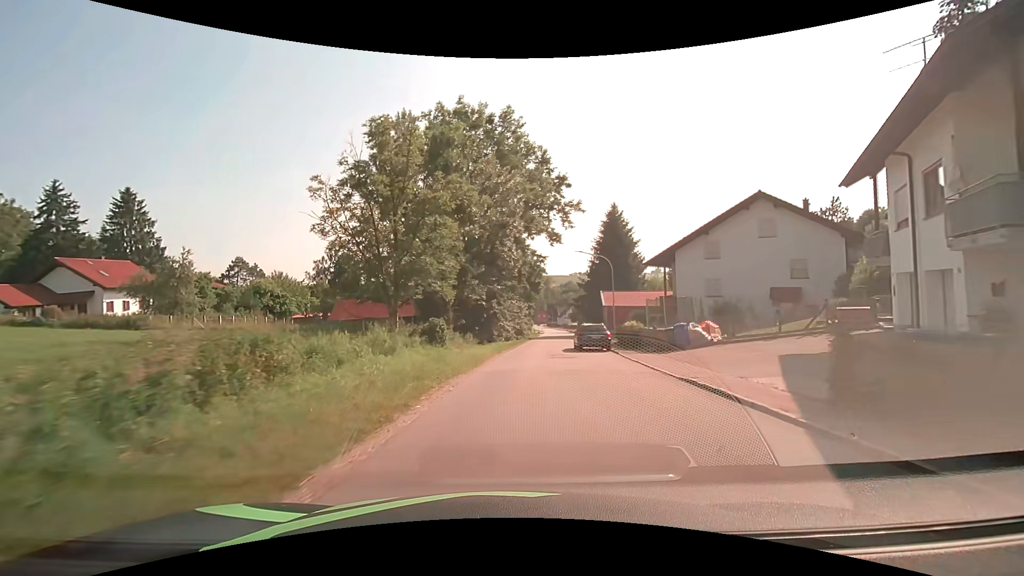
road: tertiary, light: Day
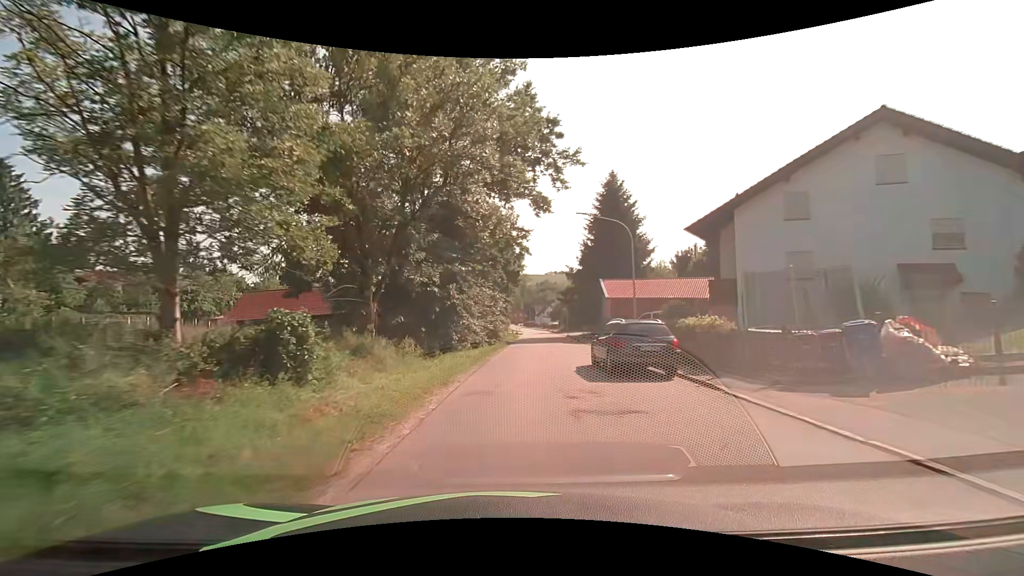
(+0.4, +13.7) m; +3°
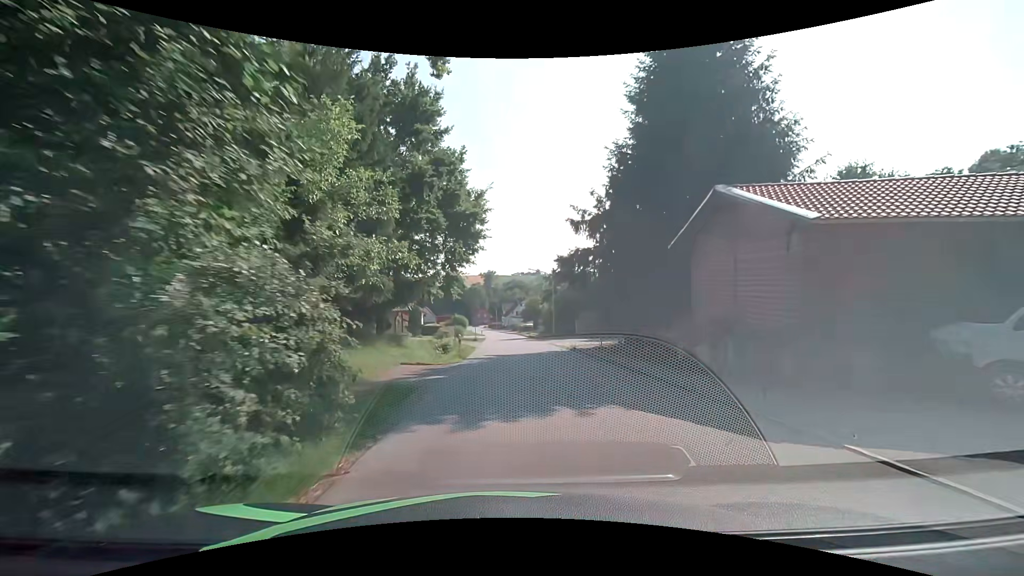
(+1.3, +29.4) m; +4°
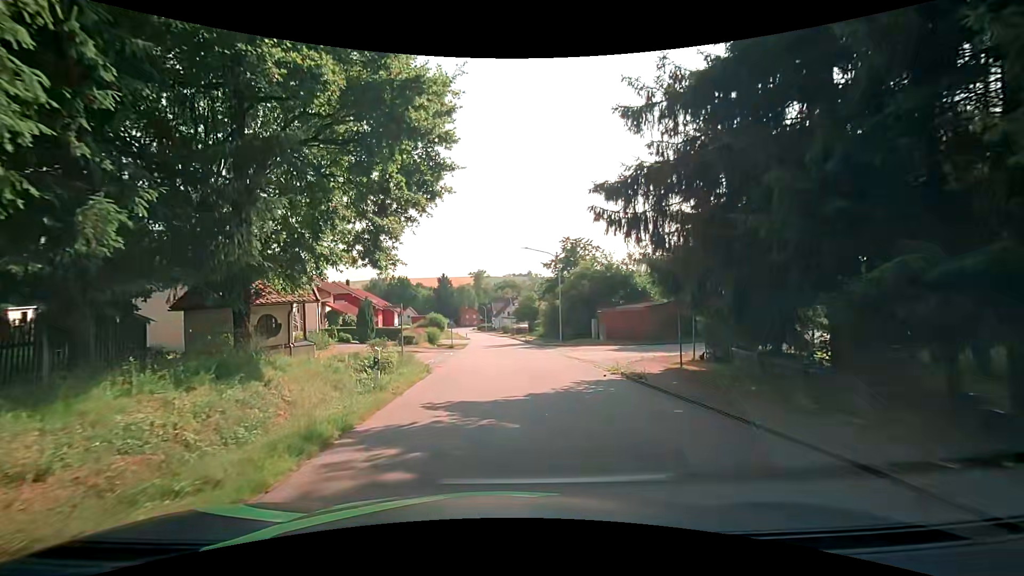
(+0.2, +14.9) m; +1°
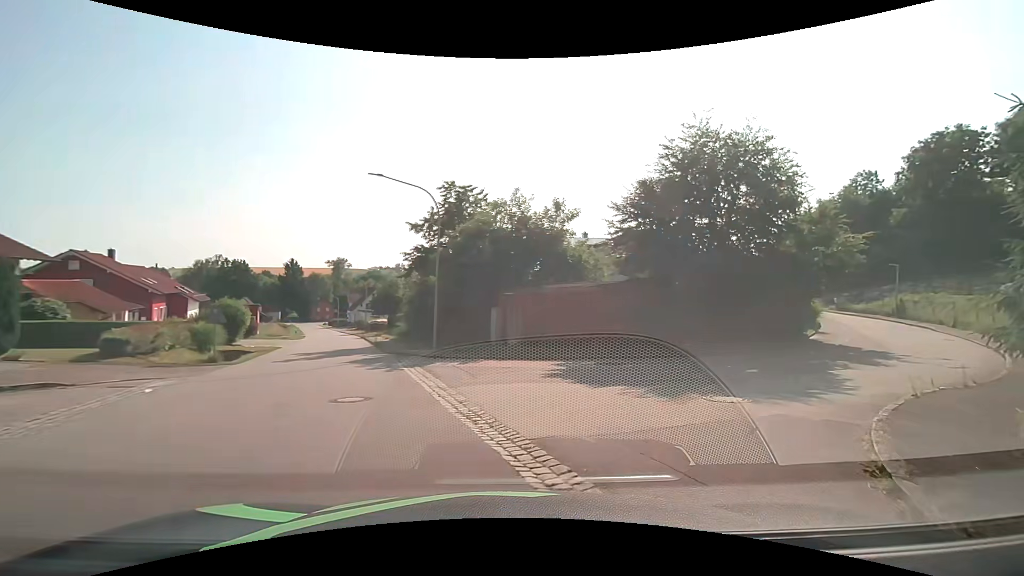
(+0.8, +16.7) m; +14°
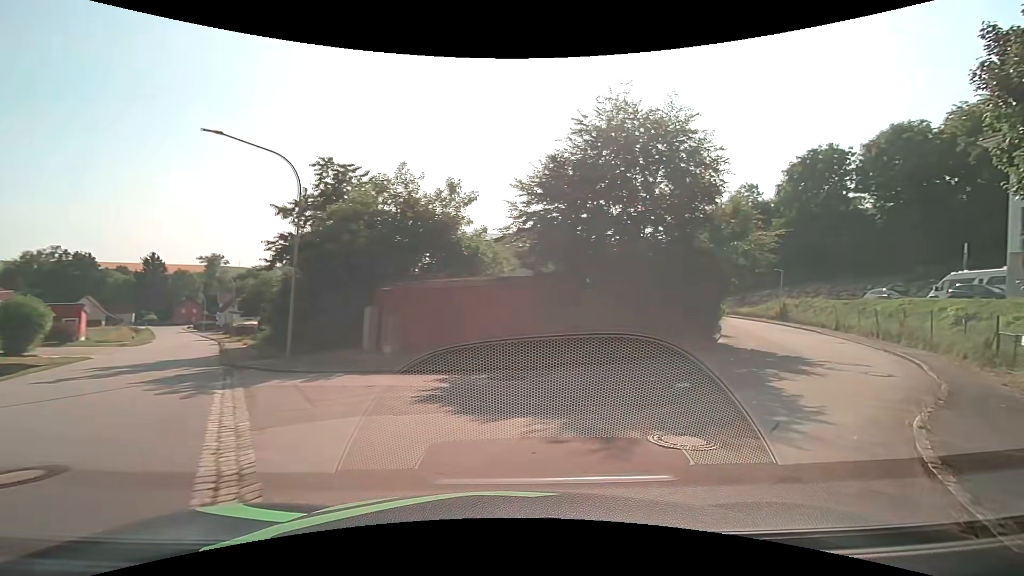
(+0.3, +3.6) m; +12°
